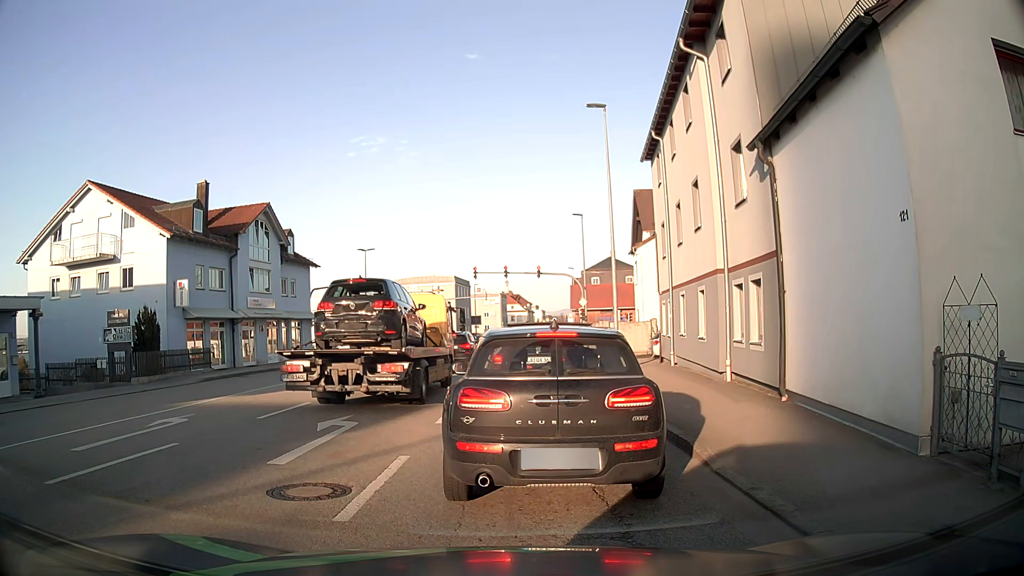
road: tertiary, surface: asphalt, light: Day
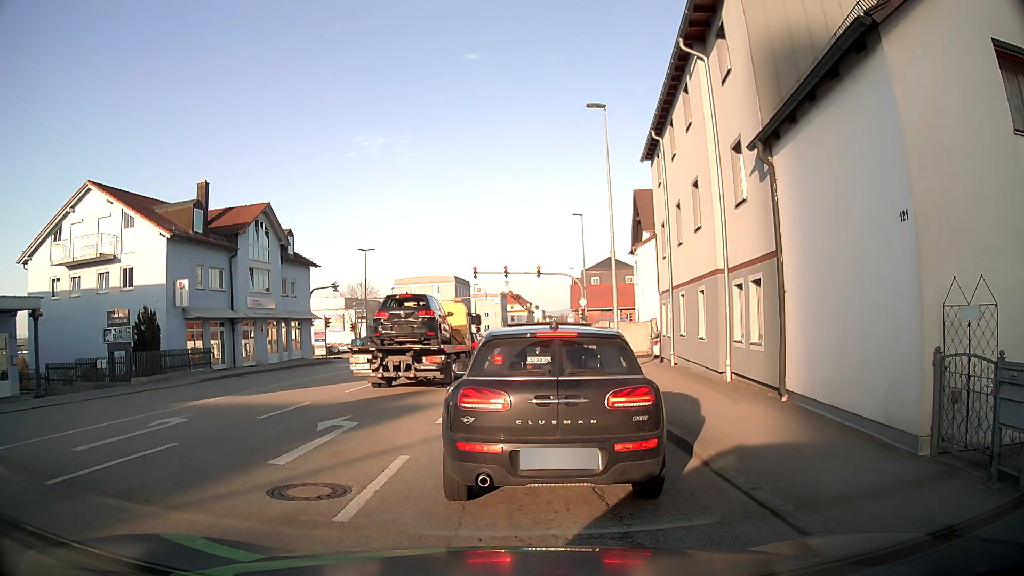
(0.0, 0.0) m; 0°
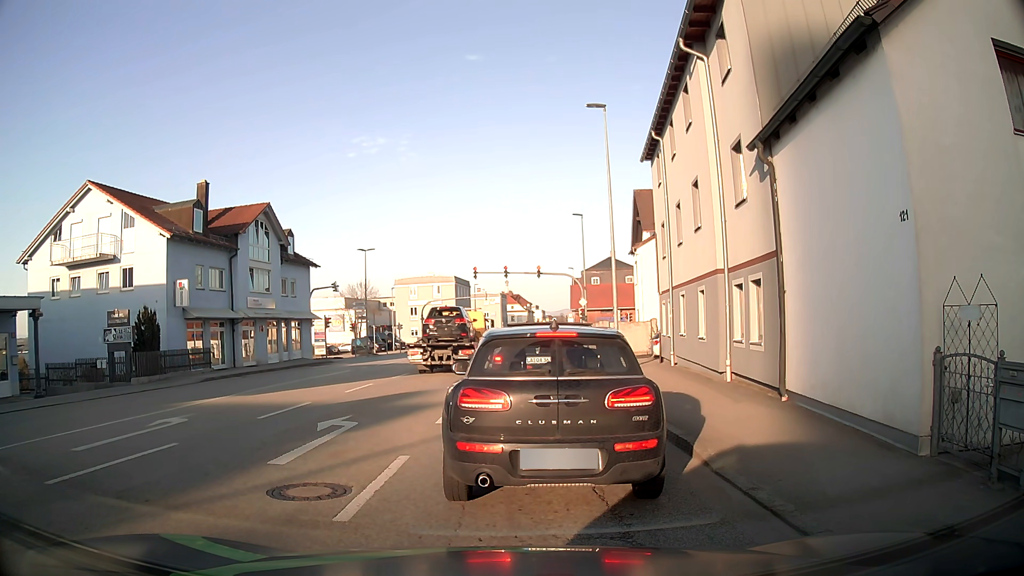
(0.0, 0.0) m; 0°
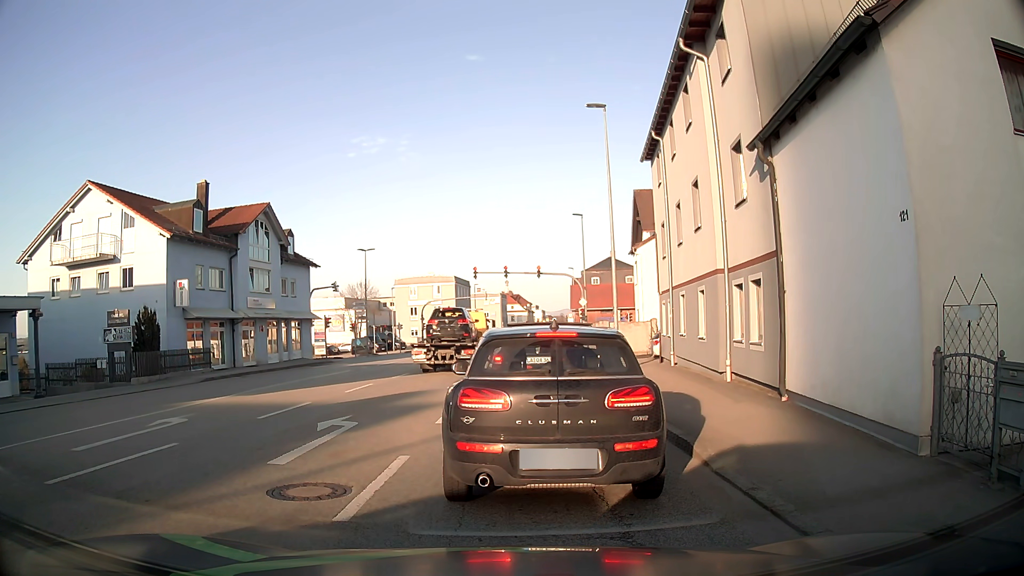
(0.0, 0.0) m; 0°
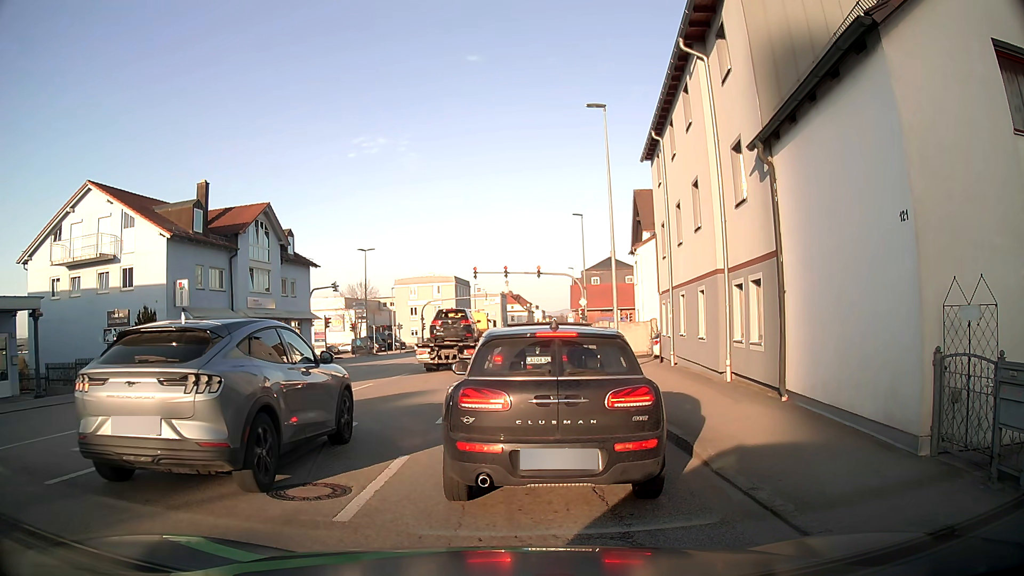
(0.0, 0.0) m; 0°
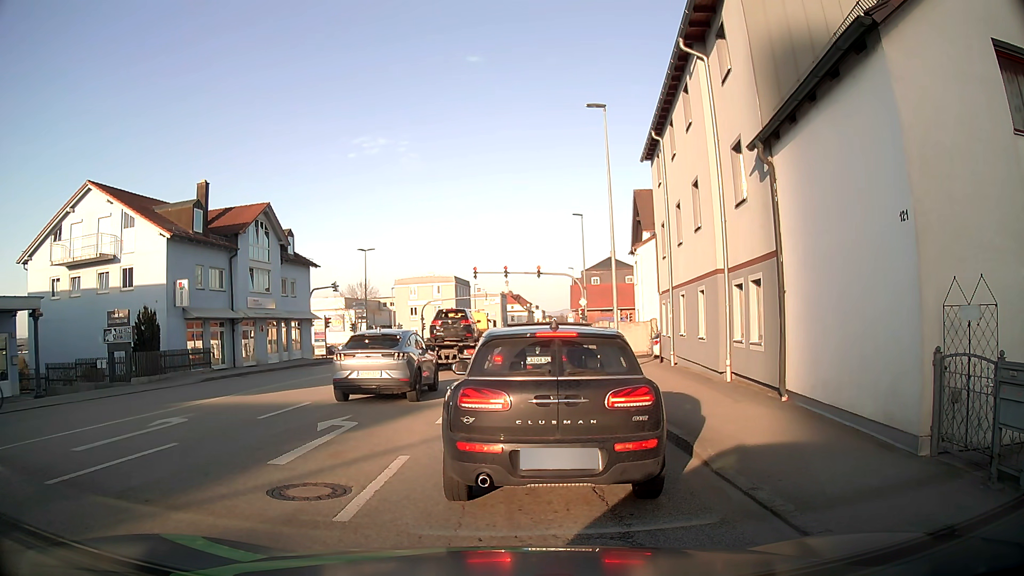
(0.0, 0.0) m; 0°
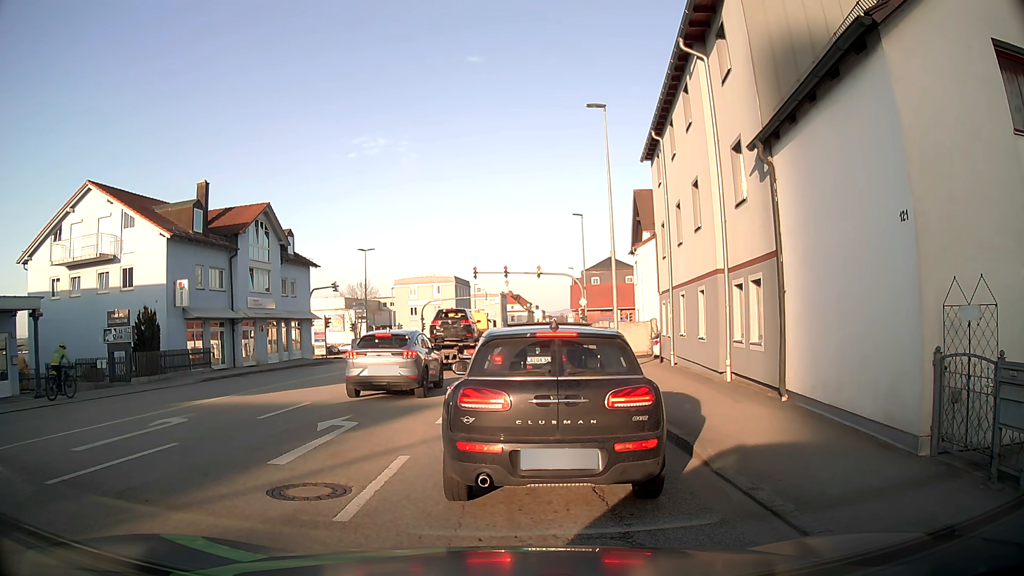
(0.0, 0.0) m; 0°
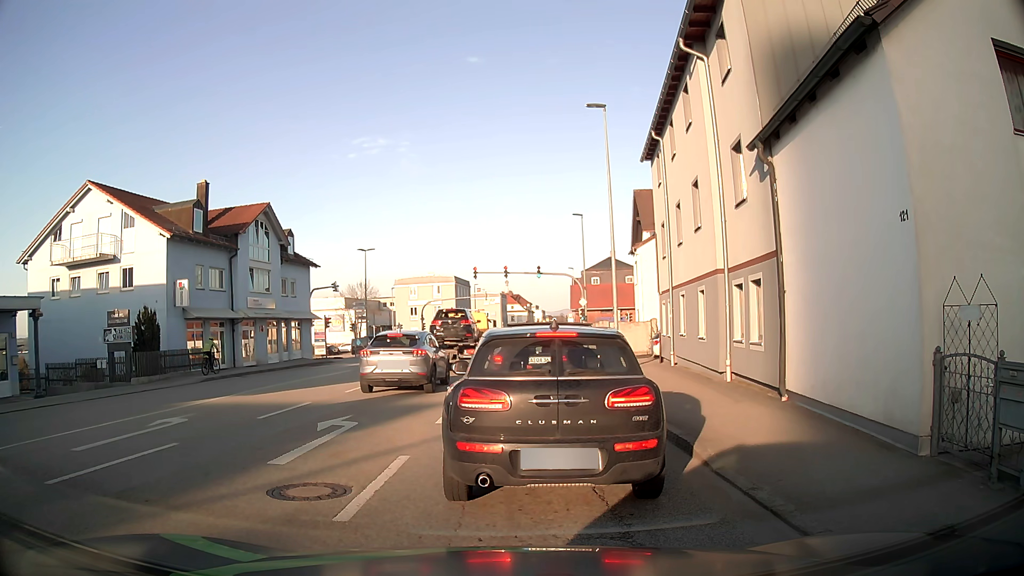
(0.0, 0.0) m; 0°
